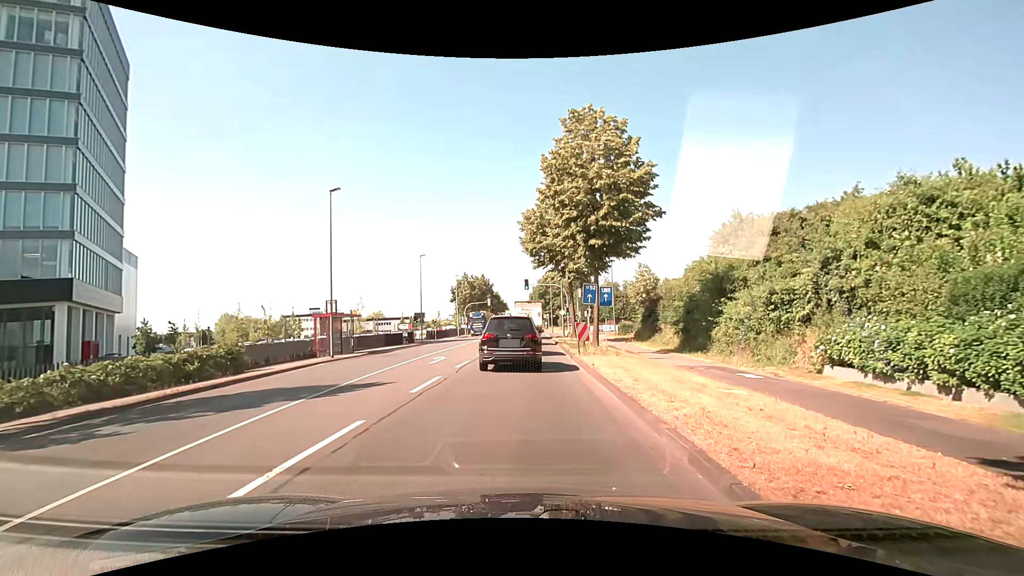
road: secondary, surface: asphalt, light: Day
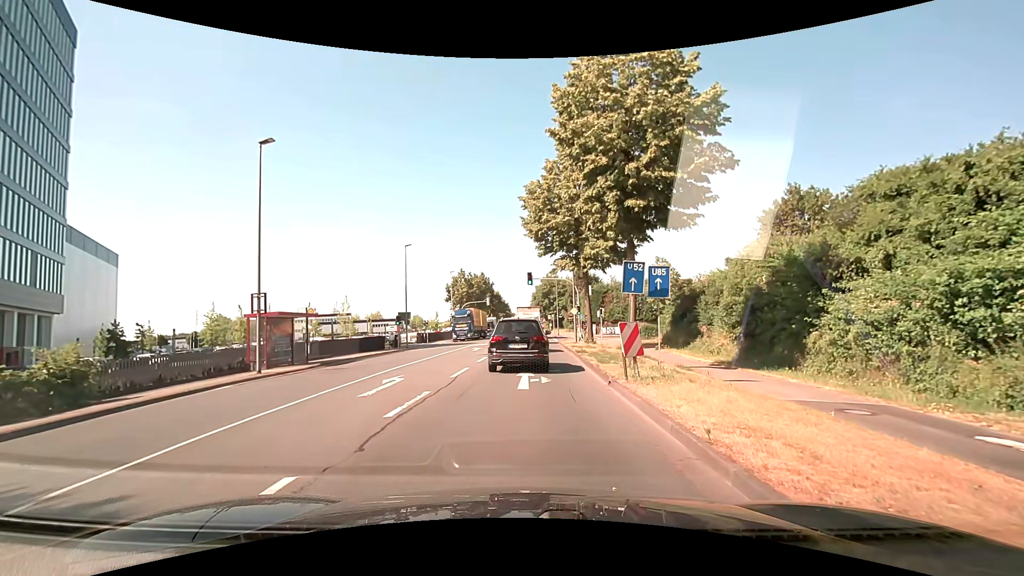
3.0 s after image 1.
(0.0, +8.6) m; +1°
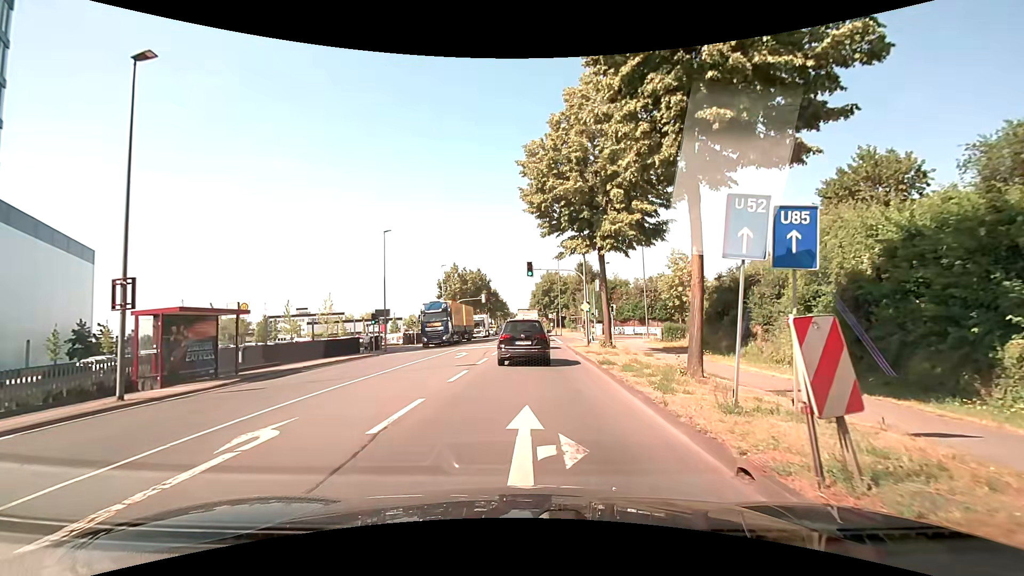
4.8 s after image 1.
(-0.1, +7.4) m; -1°
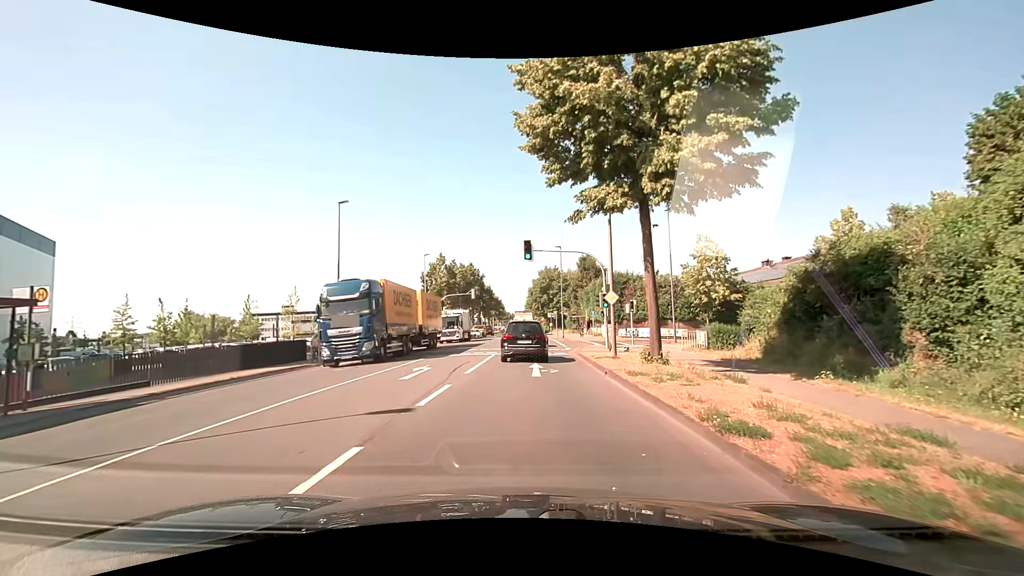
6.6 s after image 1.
(0.0, +10.0) m; -1°
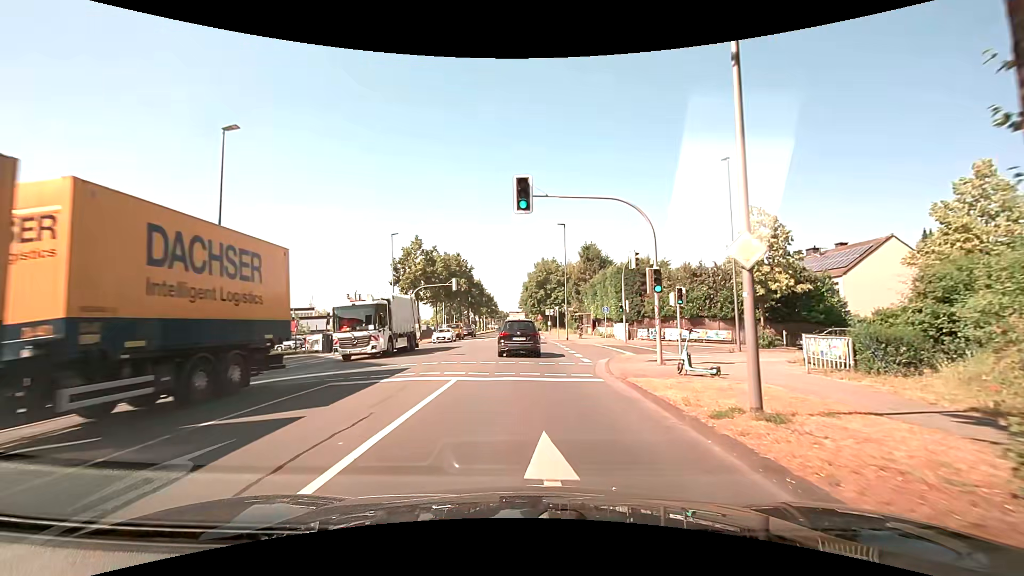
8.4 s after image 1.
(+0.4, +12.4) m; +3°
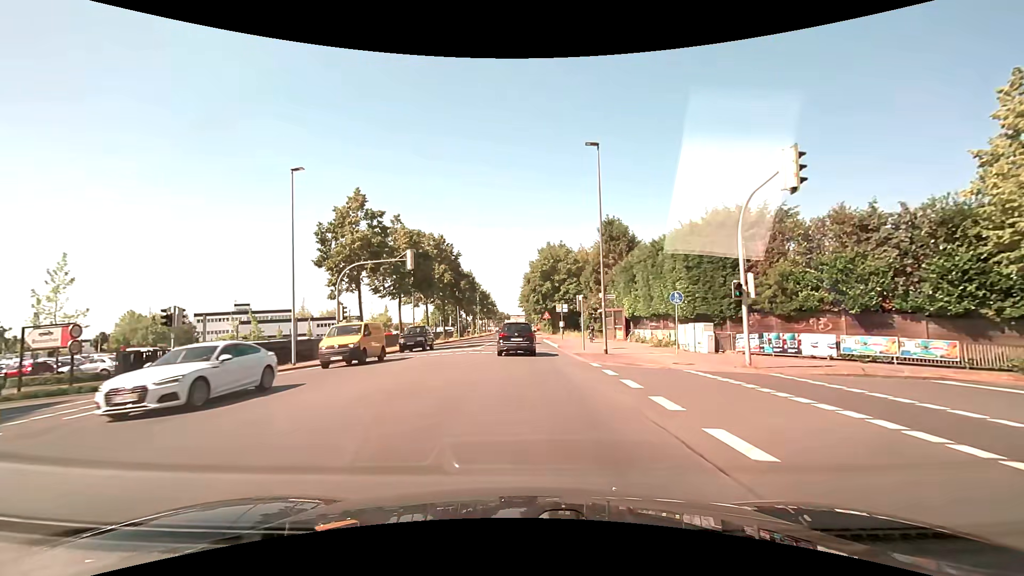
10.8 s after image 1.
(-0.3, +20.4) m; 0°
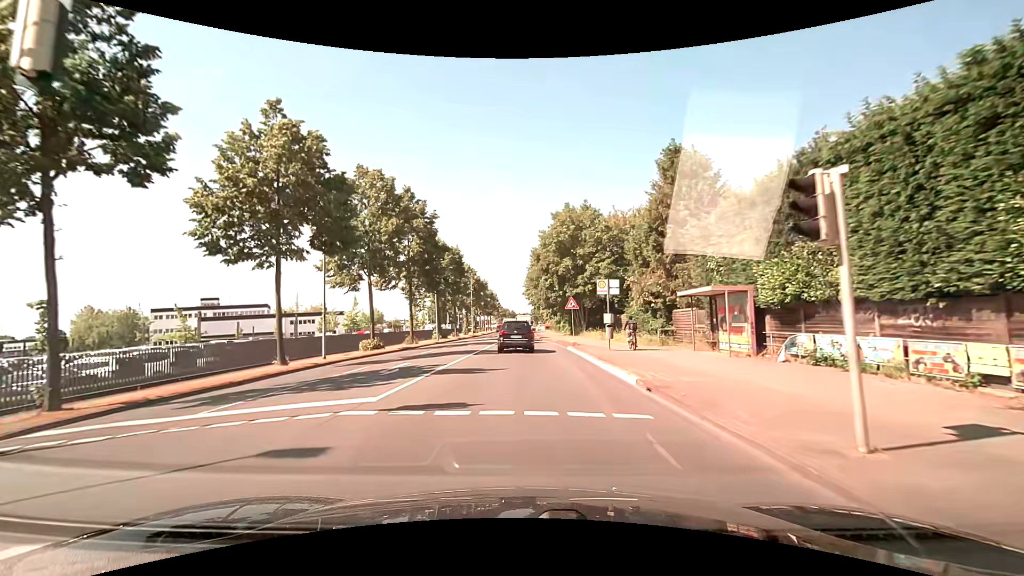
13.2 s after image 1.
(-0.4, +24.1) m; -1°
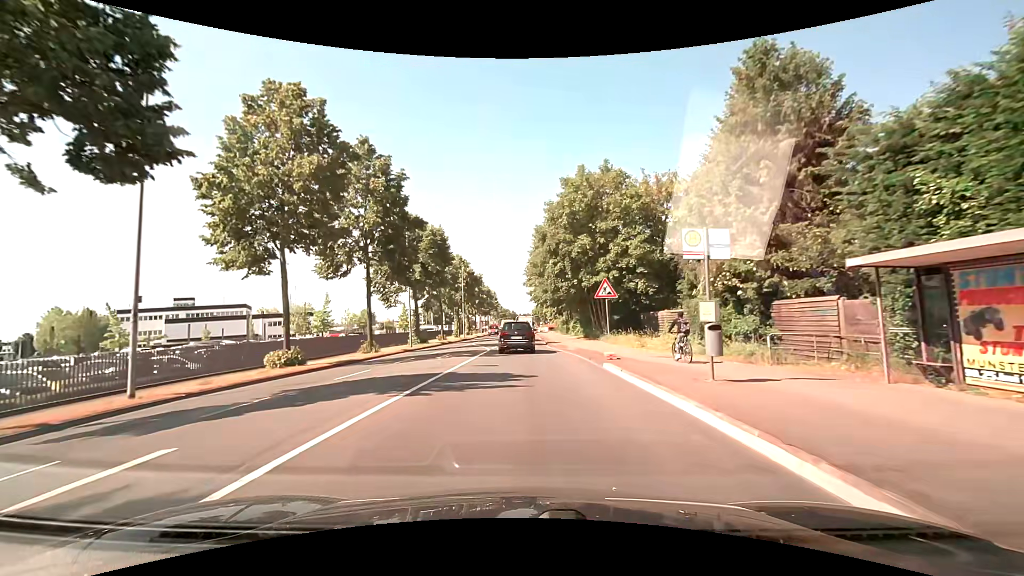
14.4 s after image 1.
(-0.1, +13.2) m; 0°
(0, +10) (0, +20) (0, +30) (0, +40) (0, +50) (0, +60) (0, +70) (0, +80) (0, +90) (0, +100) m
